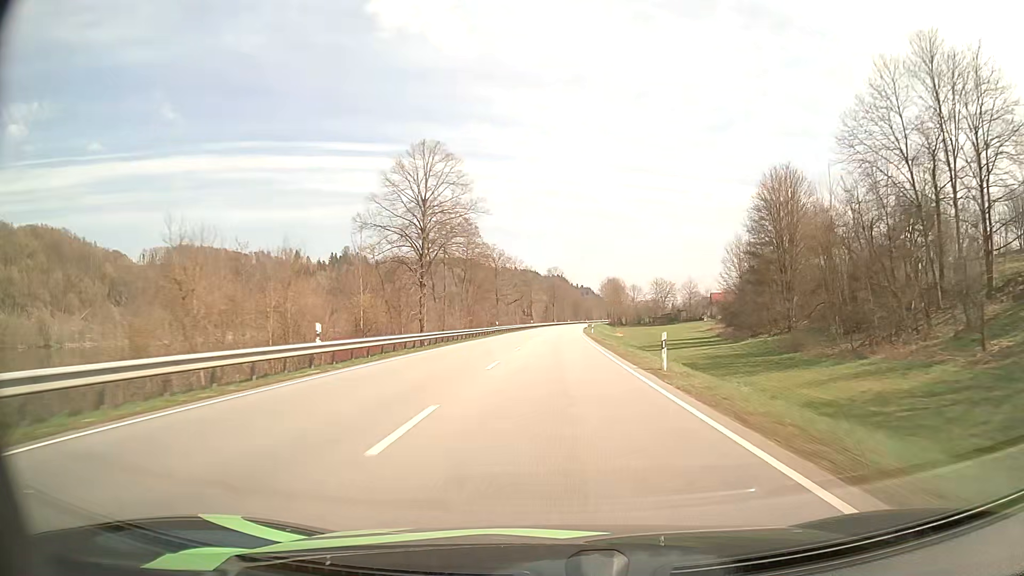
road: primary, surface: asphalt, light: Day
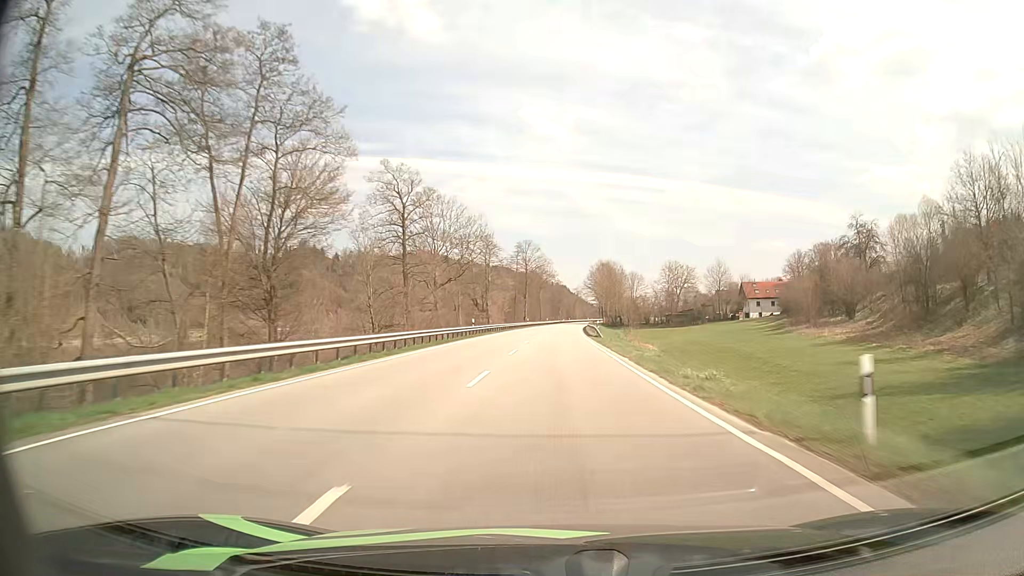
(+1.1, +65.7) m; +2°
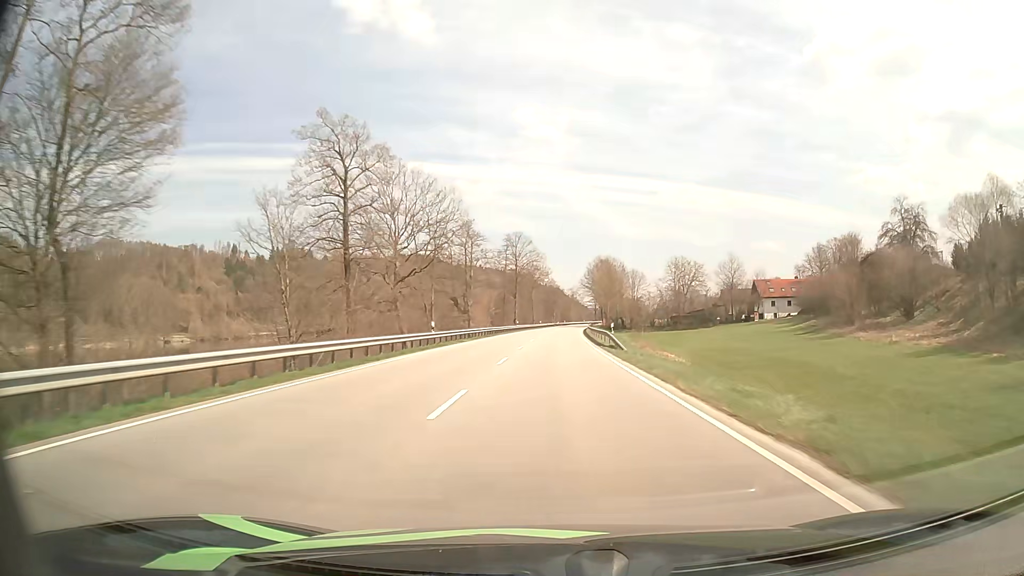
(+0.1, +16.3) m; +1°
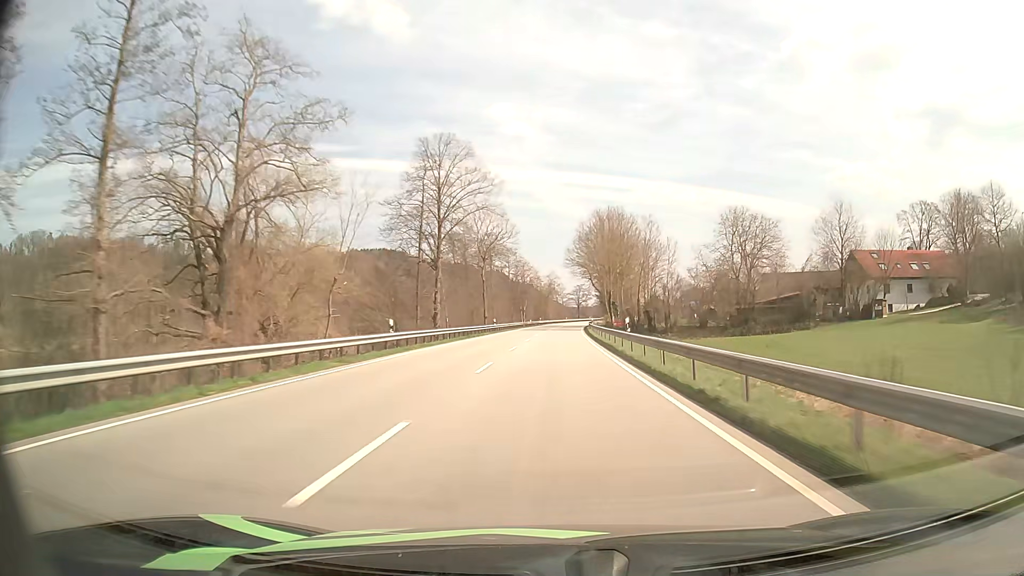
(+1.2, +64.8) m; +2°
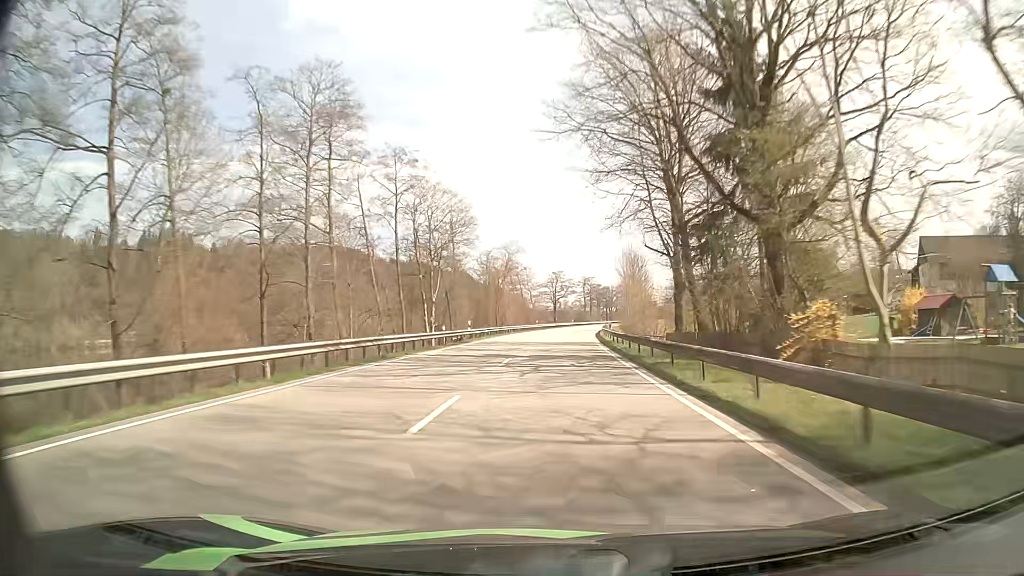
(+1.8, +80.3) m; +3°
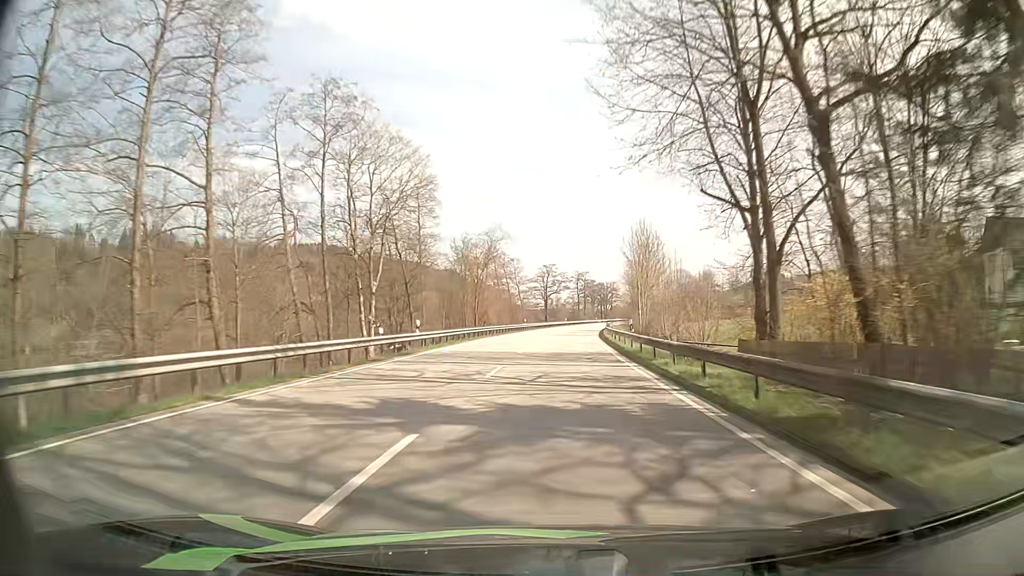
(0.0, +16.0) m; 0°
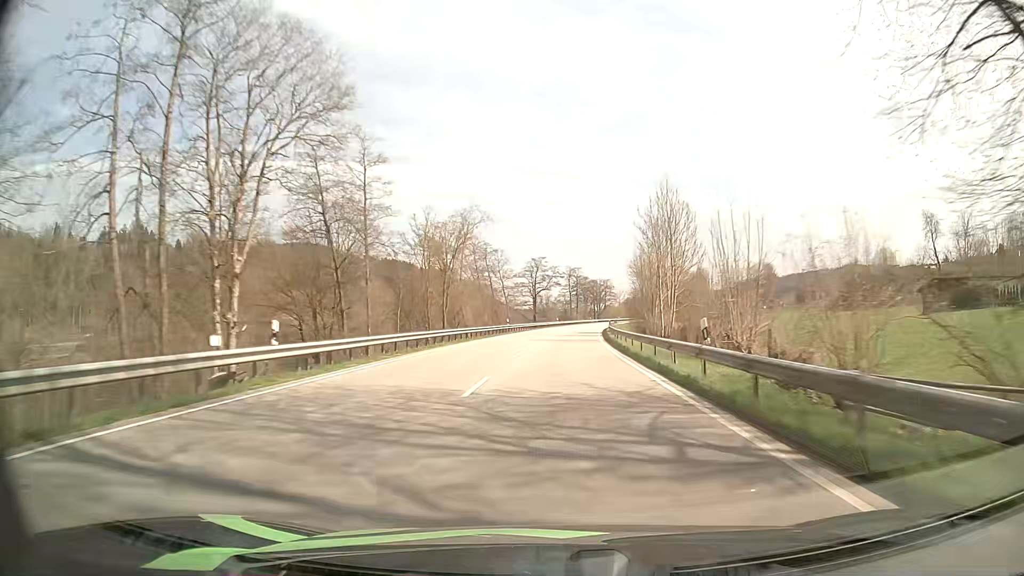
(+0.2, +15.9) m; +1°
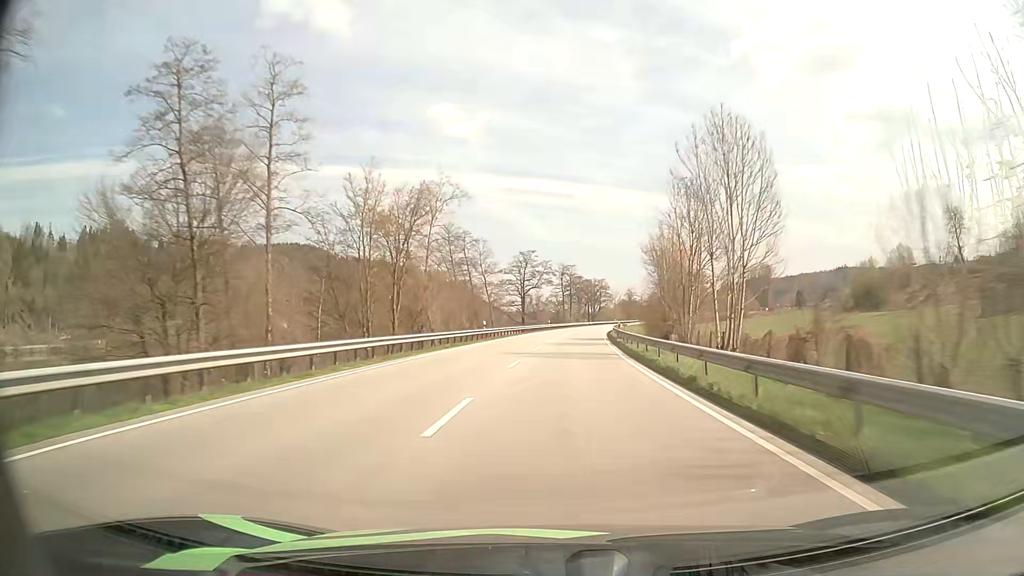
(+0.1, +15.9) m; +1°
(0, +10) (0, +20) (+1, +30) (+1, +40) (+2, +50) (+2, +60) (+3, +70) (+4, +80) (+6, +90) (+7, +100) m
